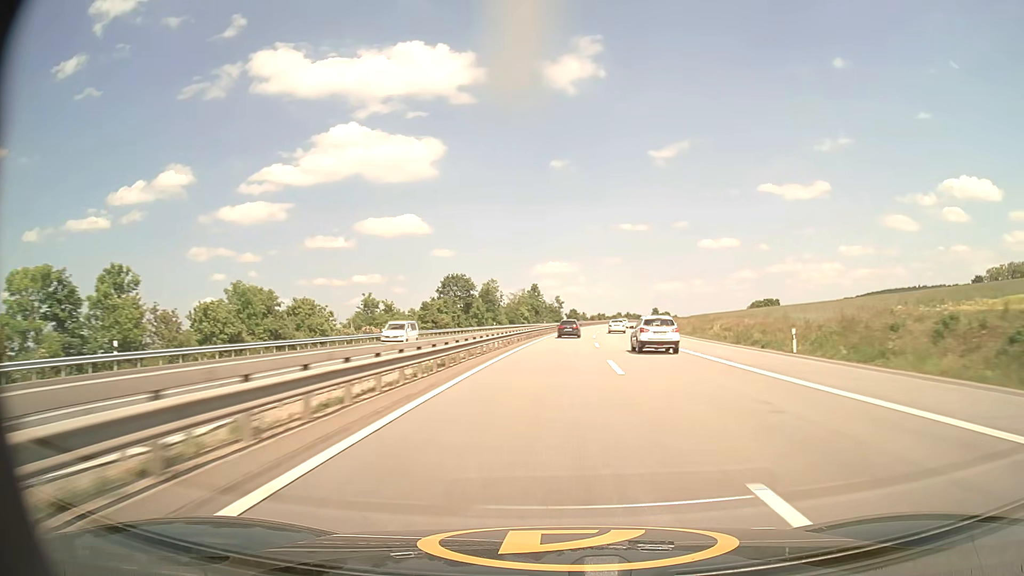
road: motorway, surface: asphalt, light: Day
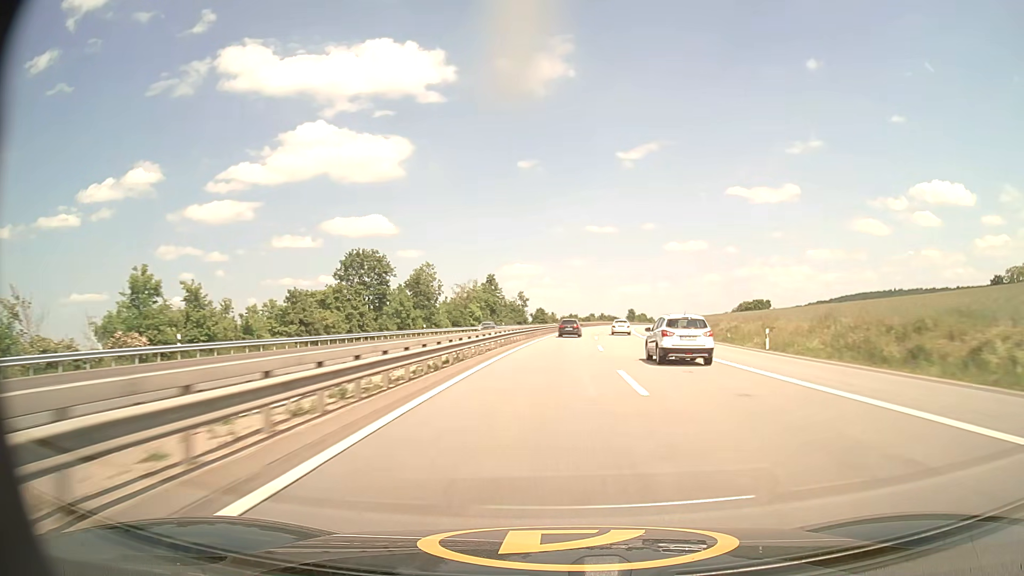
(+1.0, +41.1) m; +3°
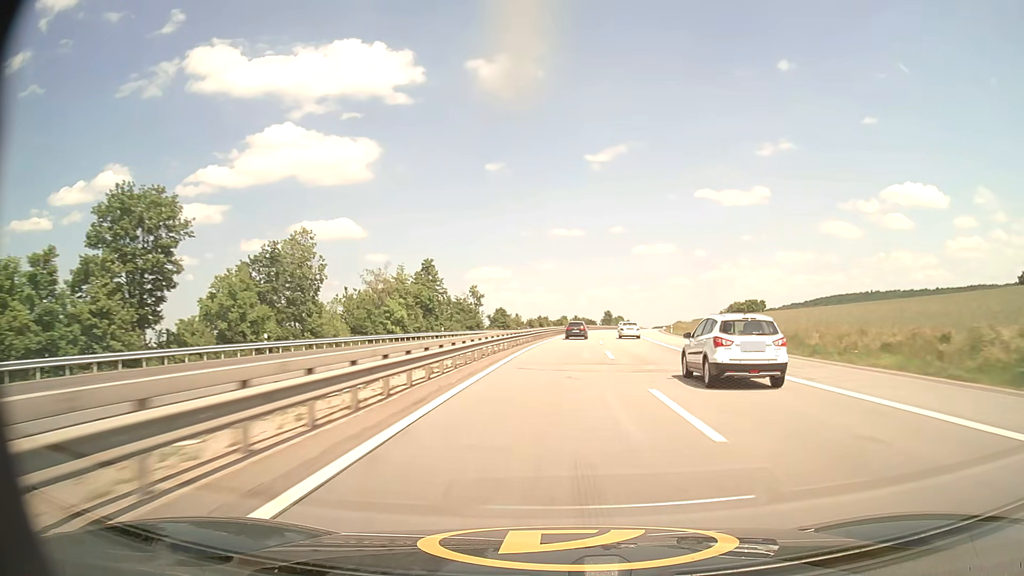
(+0.9, +40.8) m; +3°
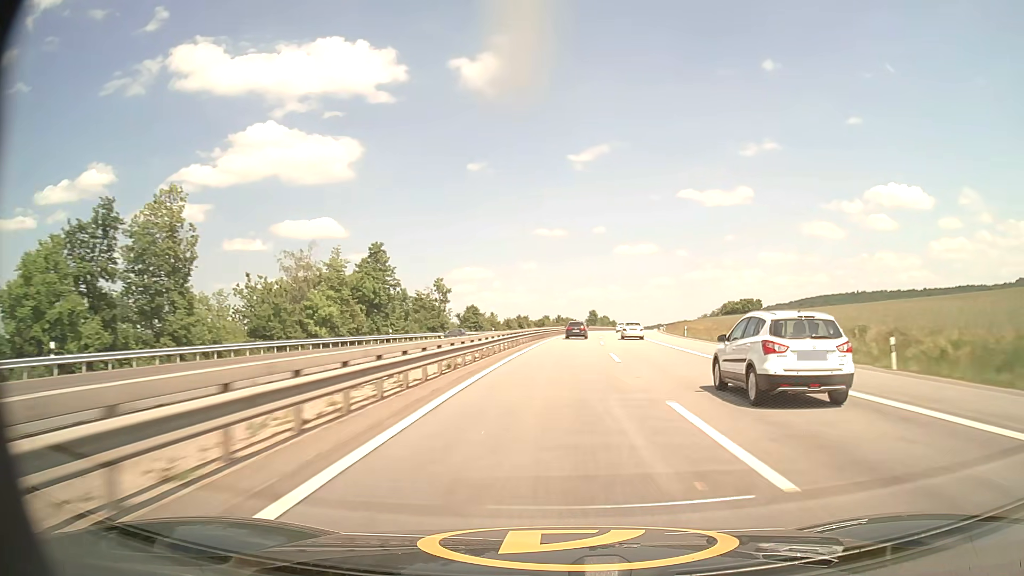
(+0.2, +20.4) m; +1°
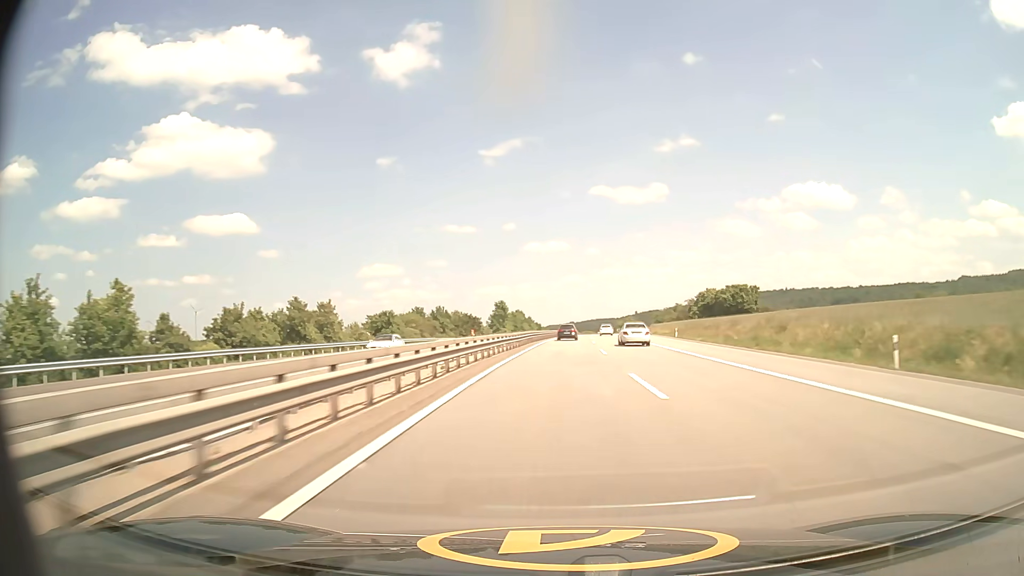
(+6.9, +101.7) m; +8°
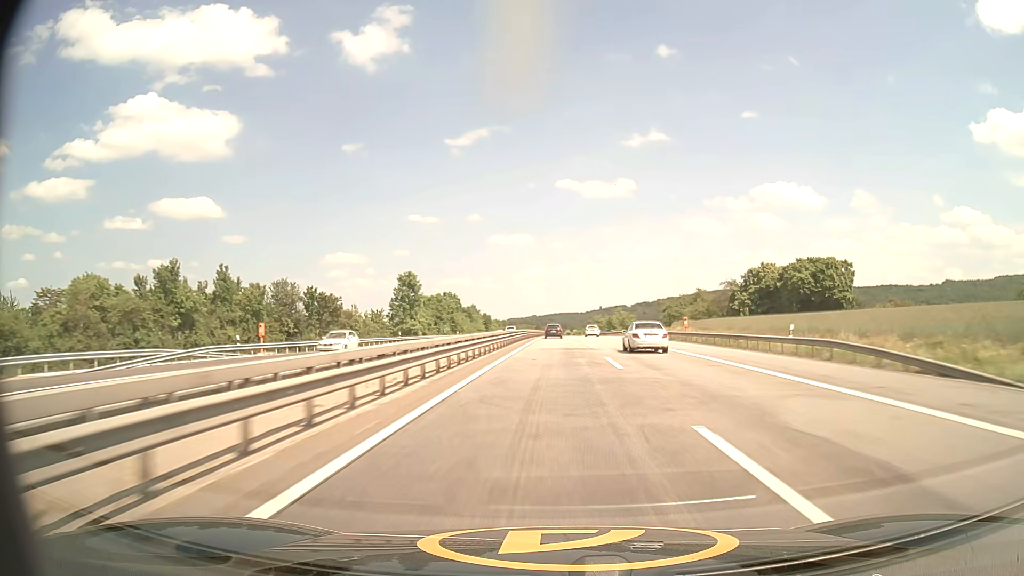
(+3.0, +82.4) m; +3°
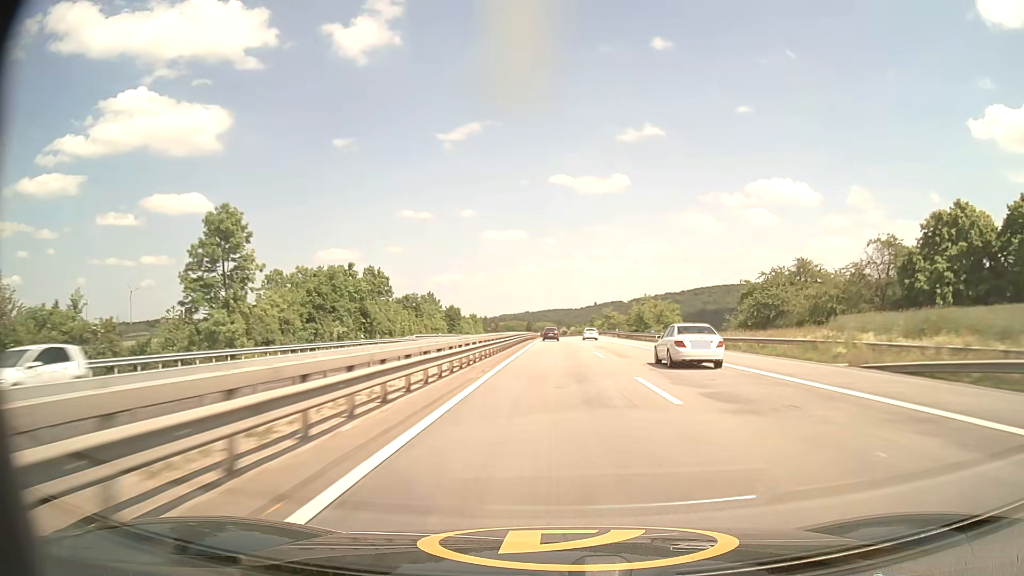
(+0.4, +62.9) m; +1°
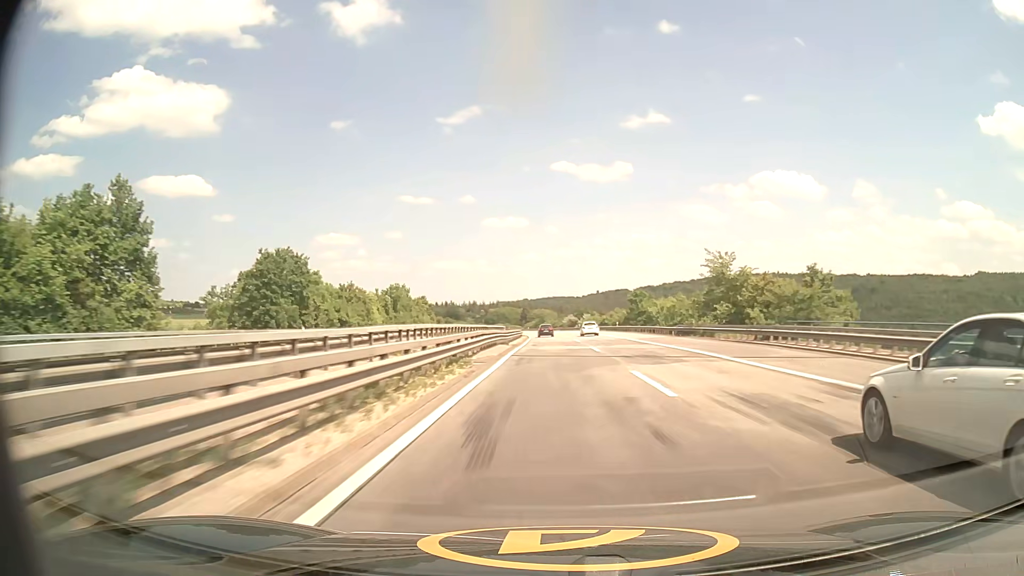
(0.0, +108.0) m; 0°
(0, +10) (0, +20) (0, +30) (0, +40) (0, +50) (0, +60) (0, +70) (-1, +80) (-1, +90) (-1, +100) m
